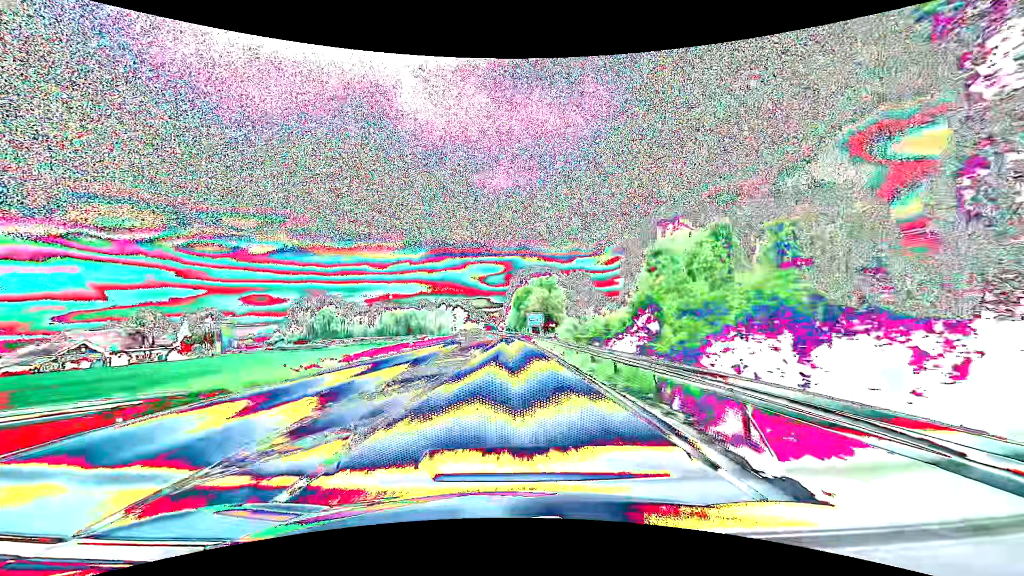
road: primary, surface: asphalt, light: Day
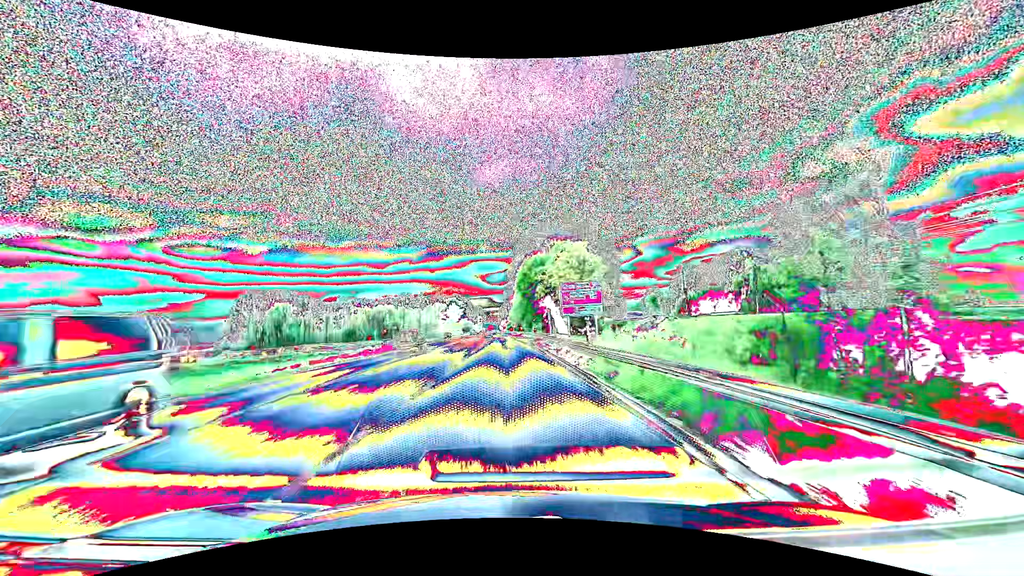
(+0.5, +63.3) m; 0°
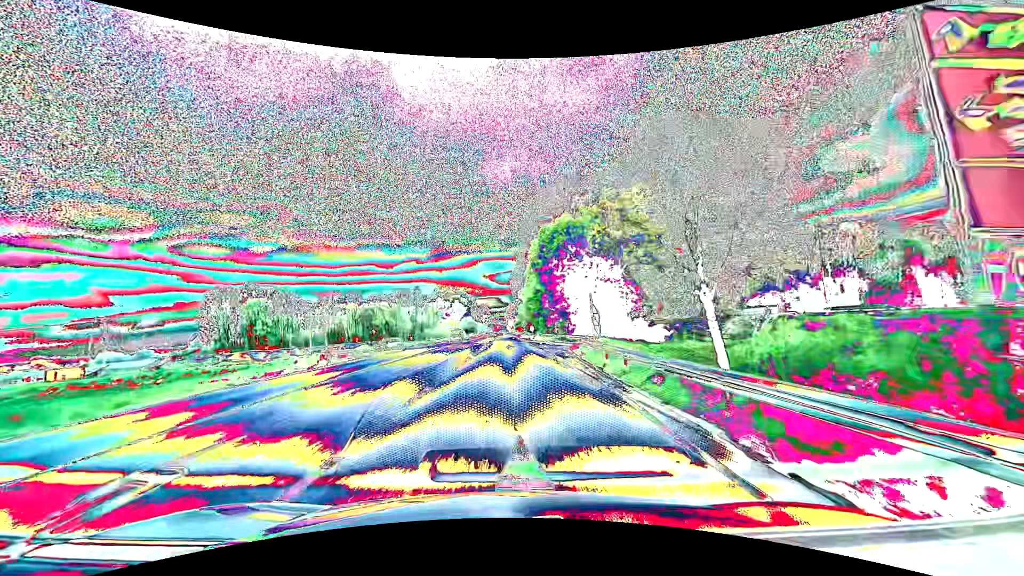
(-0.3, +31.7) m; -1°
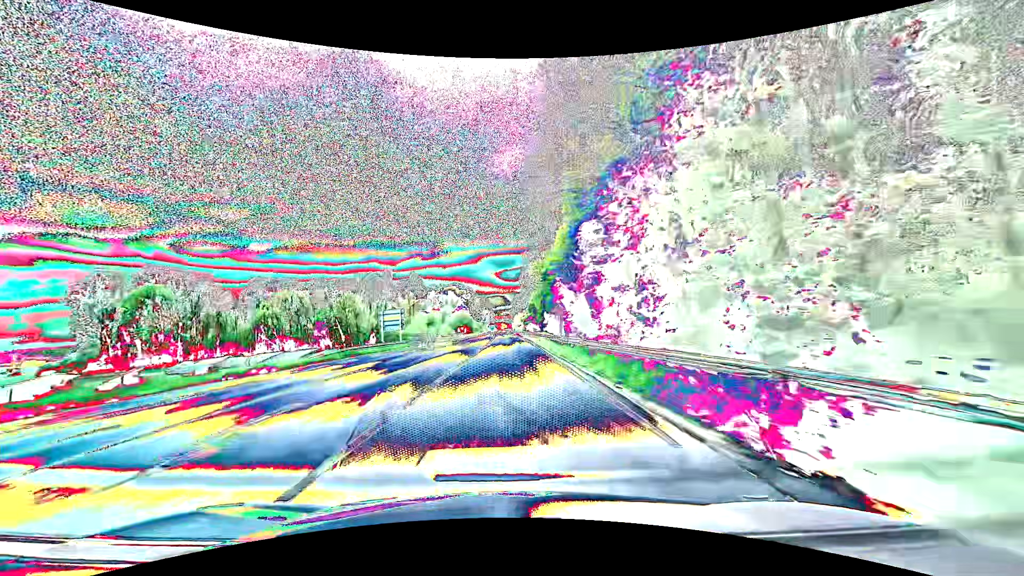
(-0.3, +63.4) m; -1°
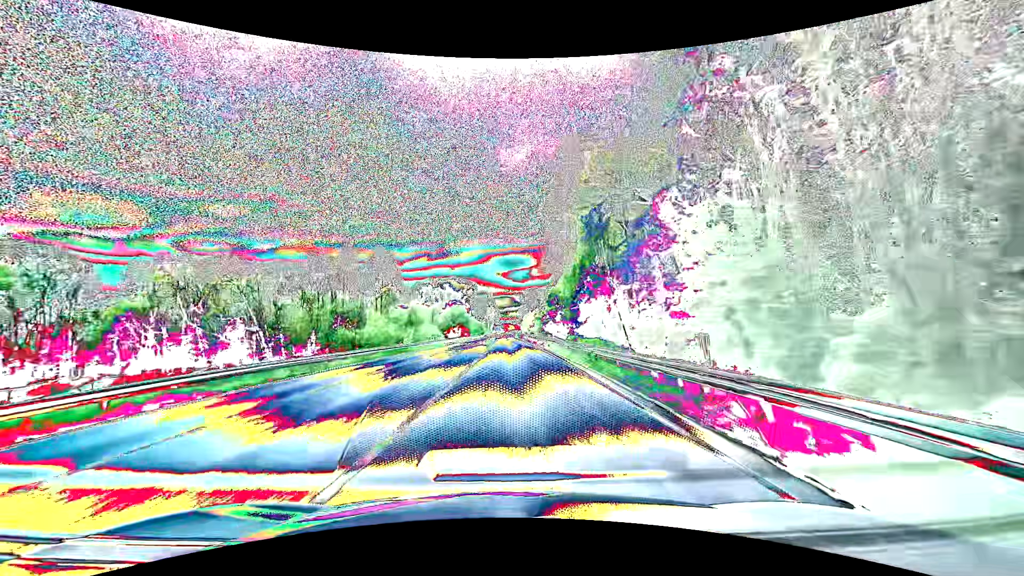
(0.0, +47.6) m; 0°
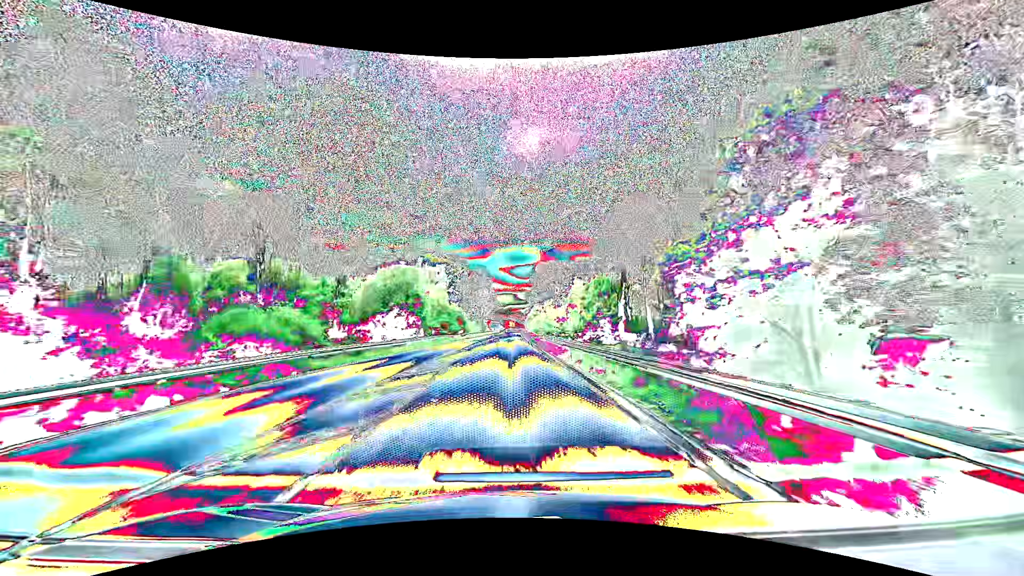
(-0.7, +79.3) m; 0°
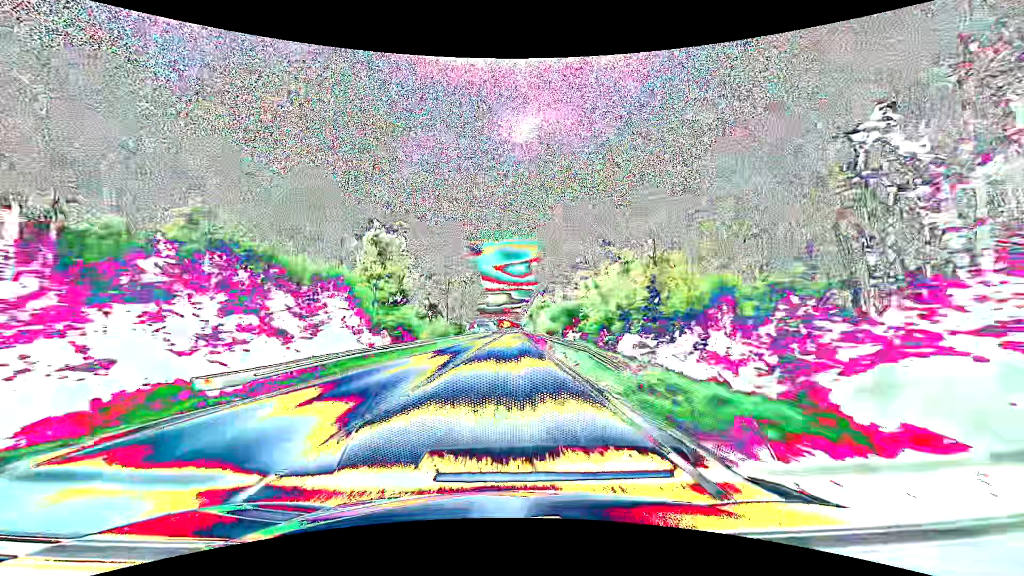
(+0.5, +63.4) m; +1°
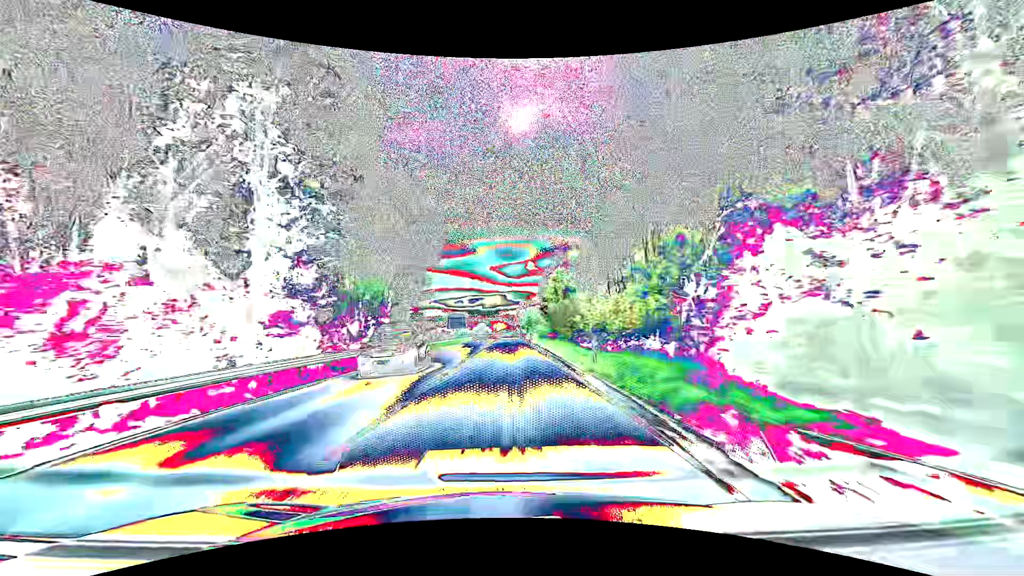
(+0.2, +63.3) m; +1°
(0, +10) (0, +20) (0, +30) (0, +40) (0, +50) (0, +60) (0, +70) (0, +80) (0, +90) (0, +100) m
